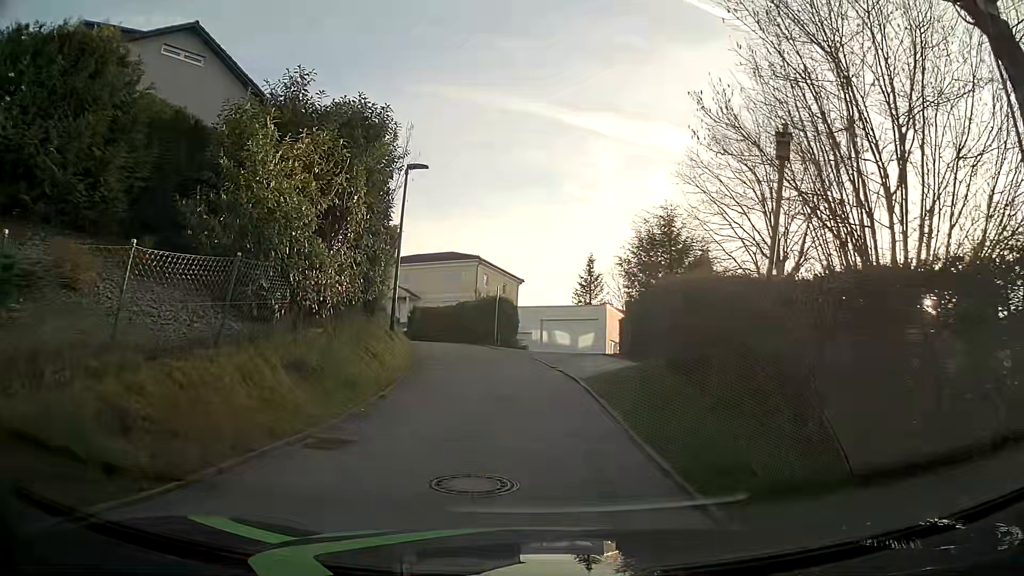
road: residential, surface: asphalt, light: Day
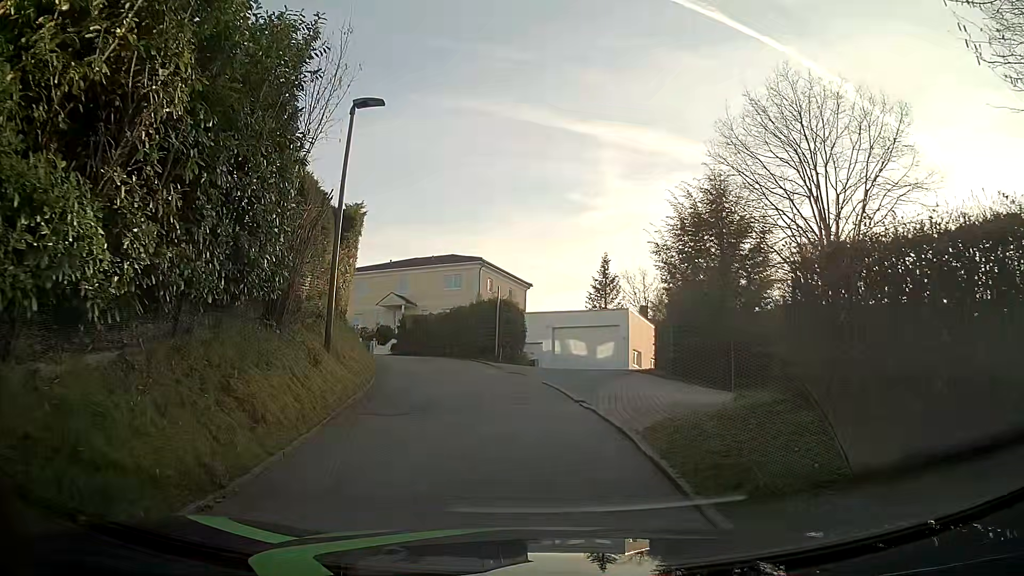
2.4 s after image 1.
(+0.1, +6.3) m; 0°
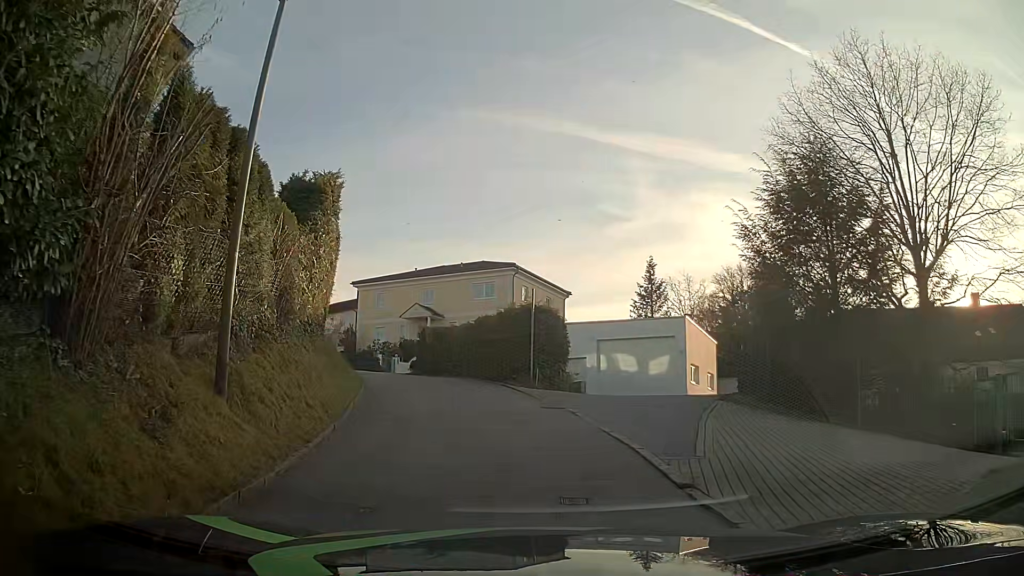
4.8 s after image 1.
(-0.1, +5.4) m; -2°
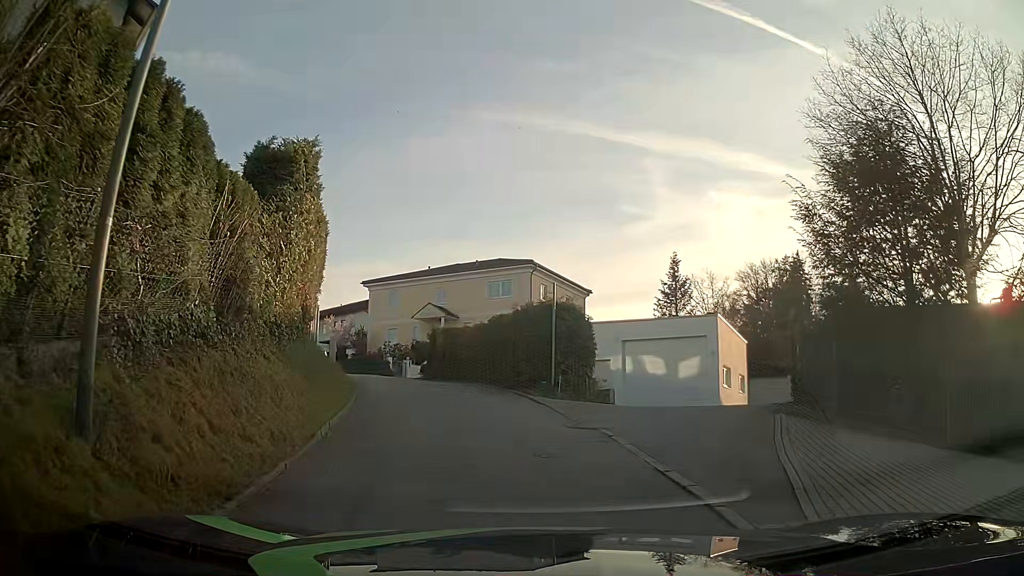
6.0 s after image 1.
(0.0, +2.5) m; -4°
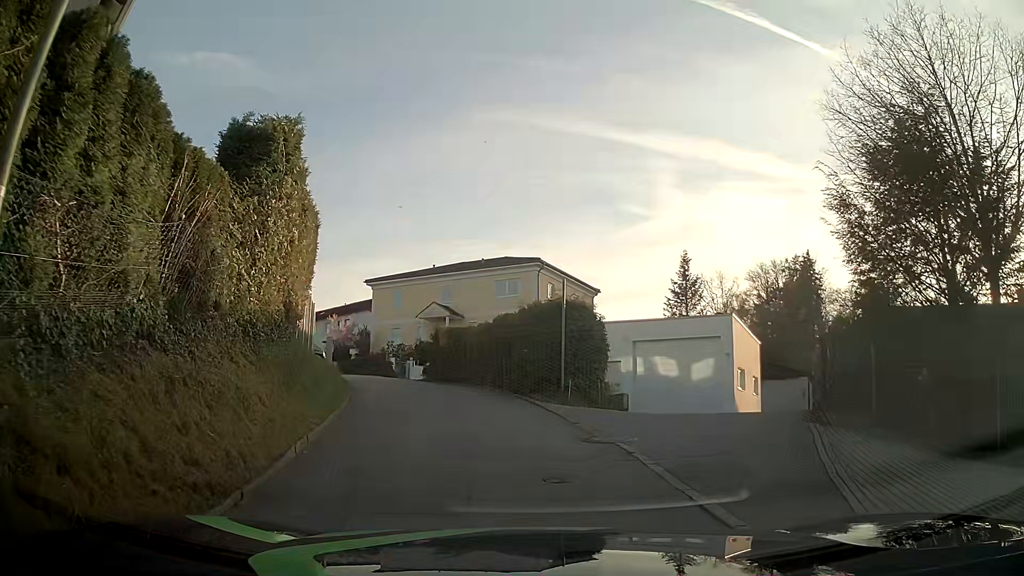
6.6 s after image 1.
(0.0, +1.2) m; +1°
